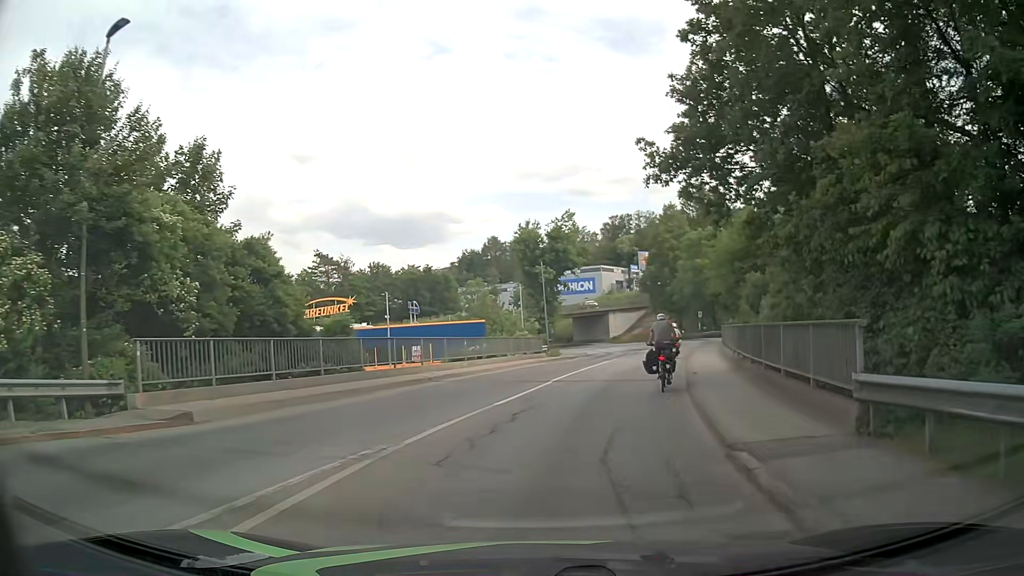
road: tertiary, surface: asphalt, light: Day
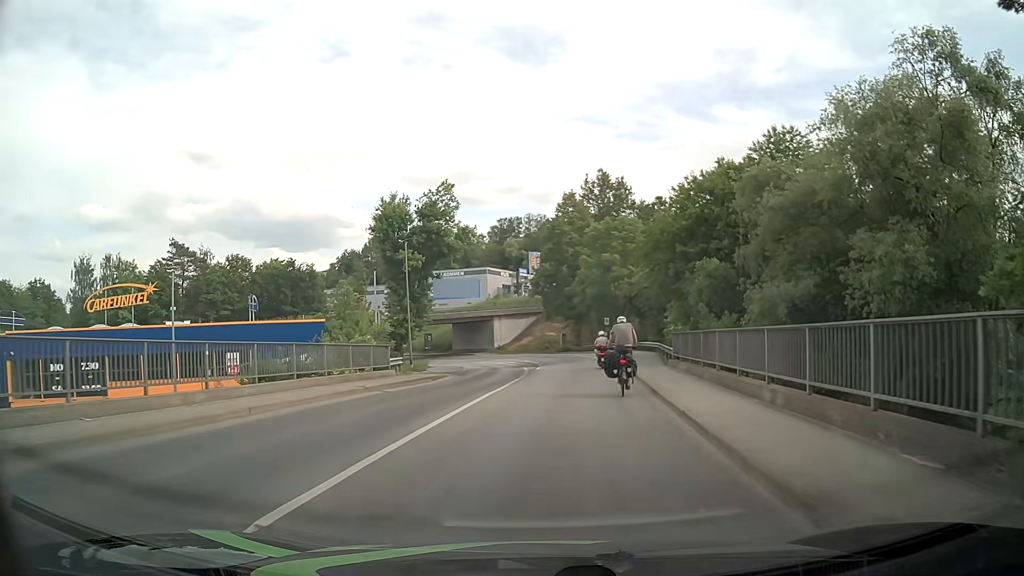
(+1.2, +14.9) m; +9°
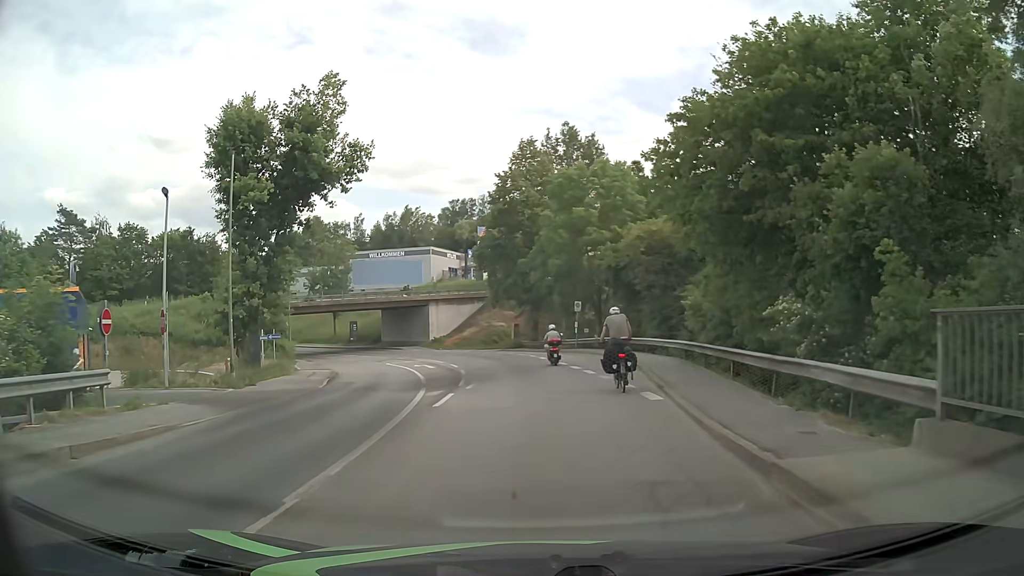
(+1.0, +20.0) m; +4°
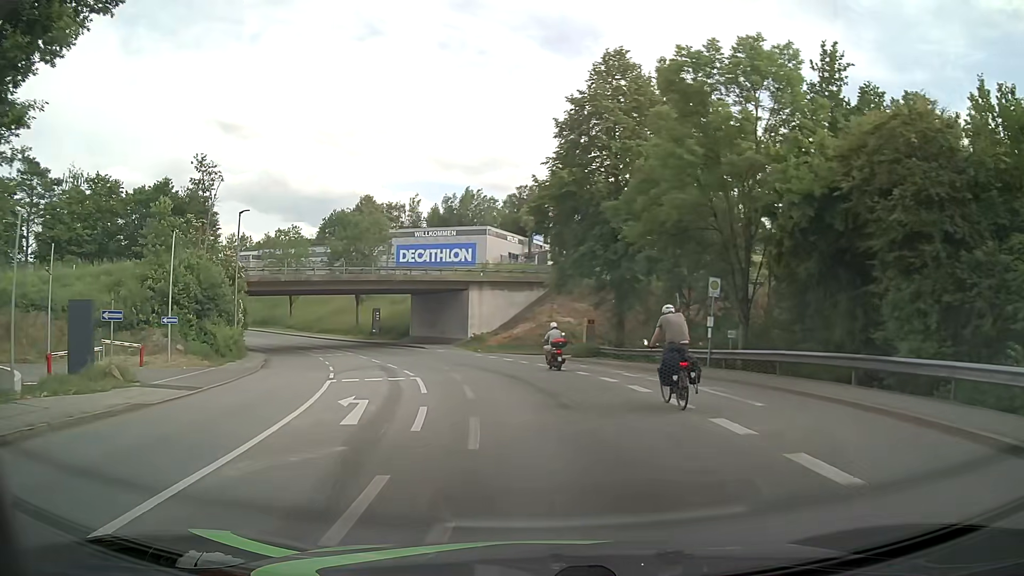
(-1.0, +21.7) m; -5°
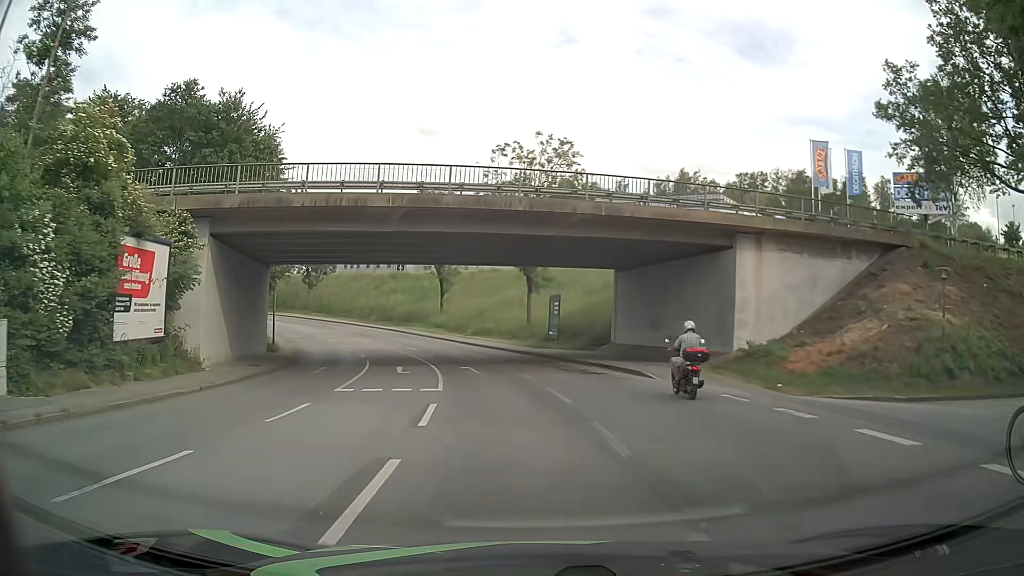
(-5.0, +30.0) m; -18°
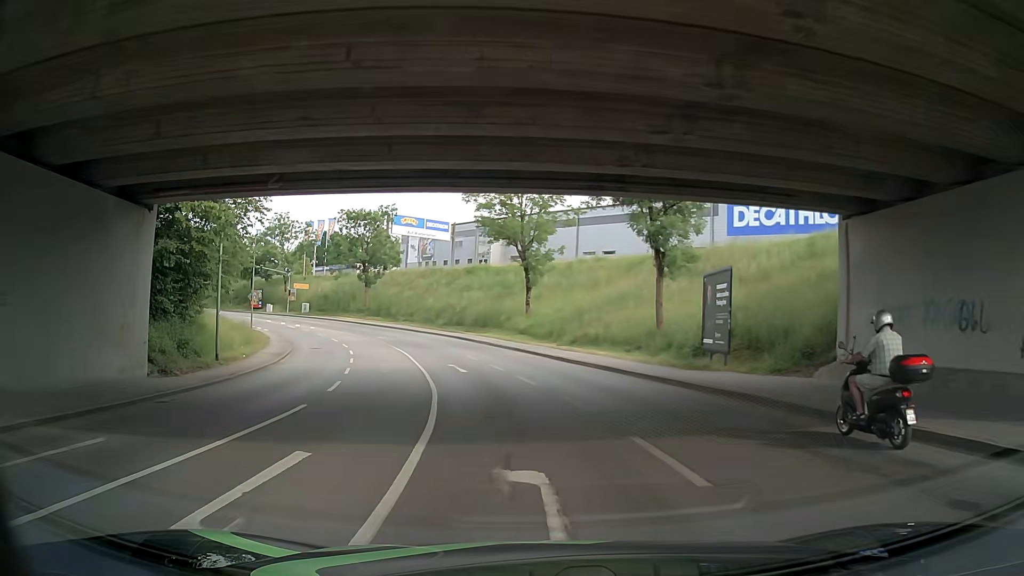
(-1.5, +19.5) m; -9°
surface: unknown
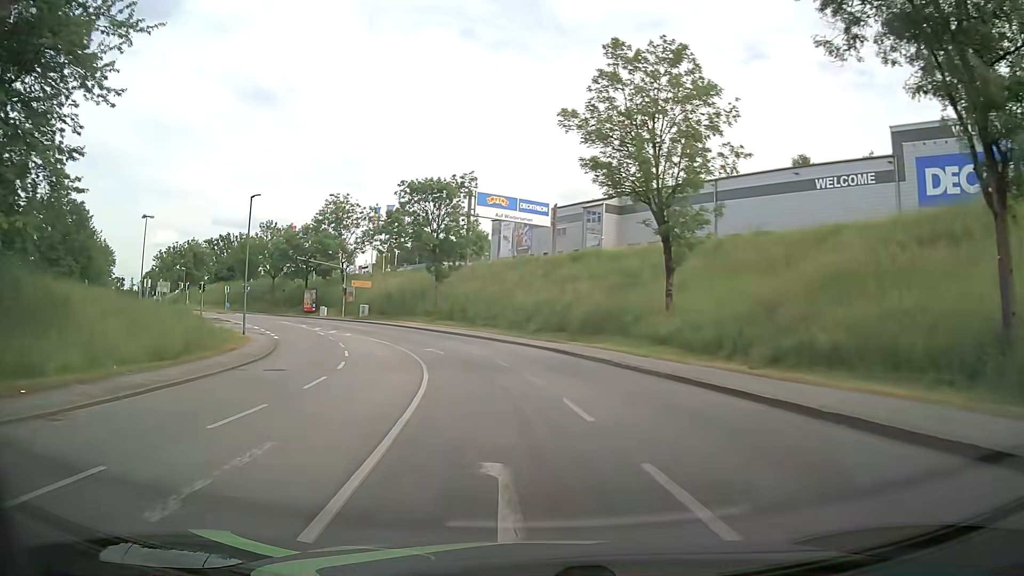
(-1.2, +19.9) m; -8°
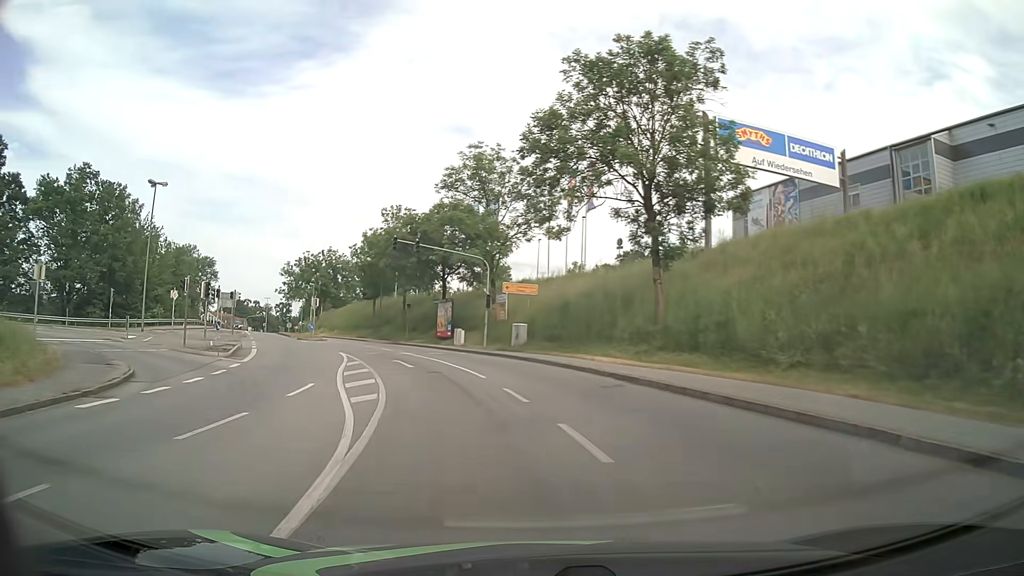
(-4.9, +32.1) m; -19°
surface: asphalt
(-1, +10) (-3, +20) (-6, +29) (-10, +38) (-18, +44) (-28, +43) (-36, +38) (-44, +31) (-51, +24) (-58, +17) m
